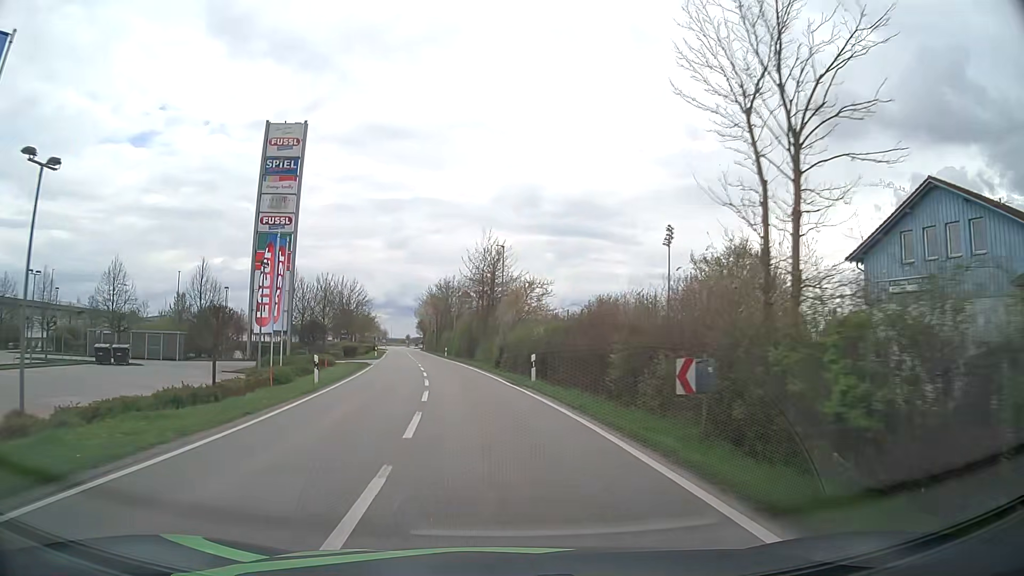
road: tertiary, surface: asphalt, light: Day
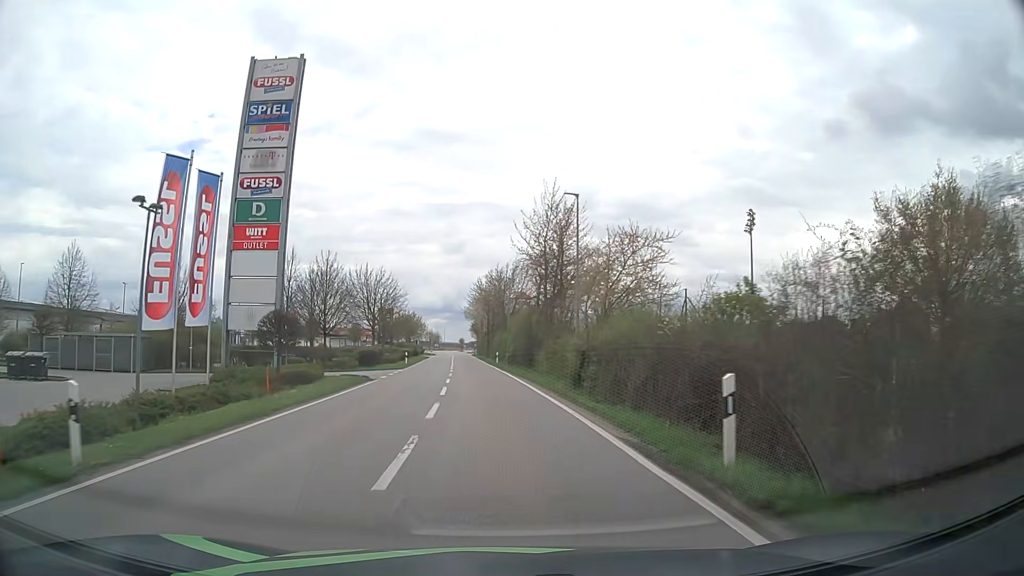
(-0.8, +16.0) m; -5°
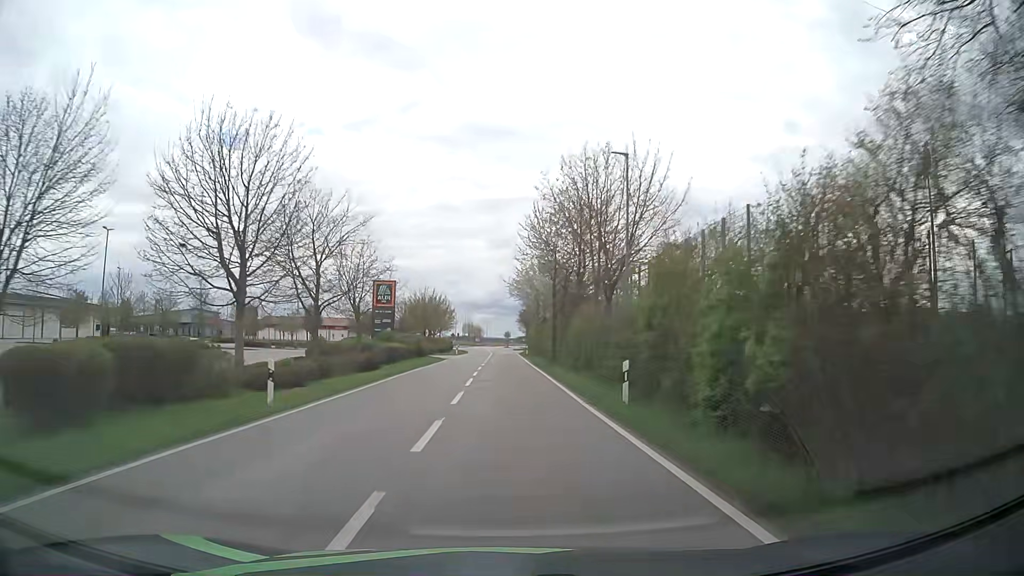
(-2.1, +41.0) m; -4°
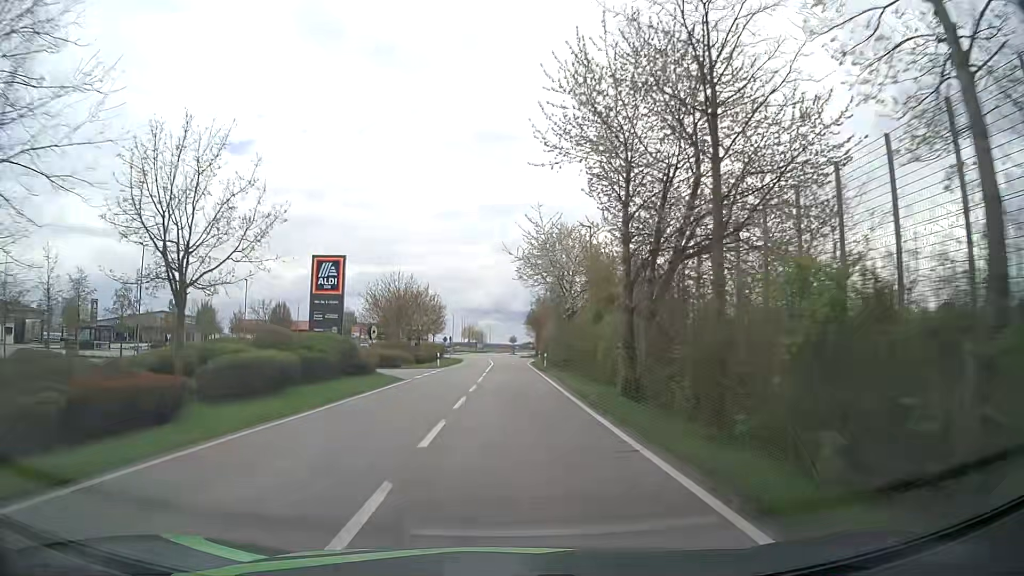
(-0.2, +23.8) m; -1°
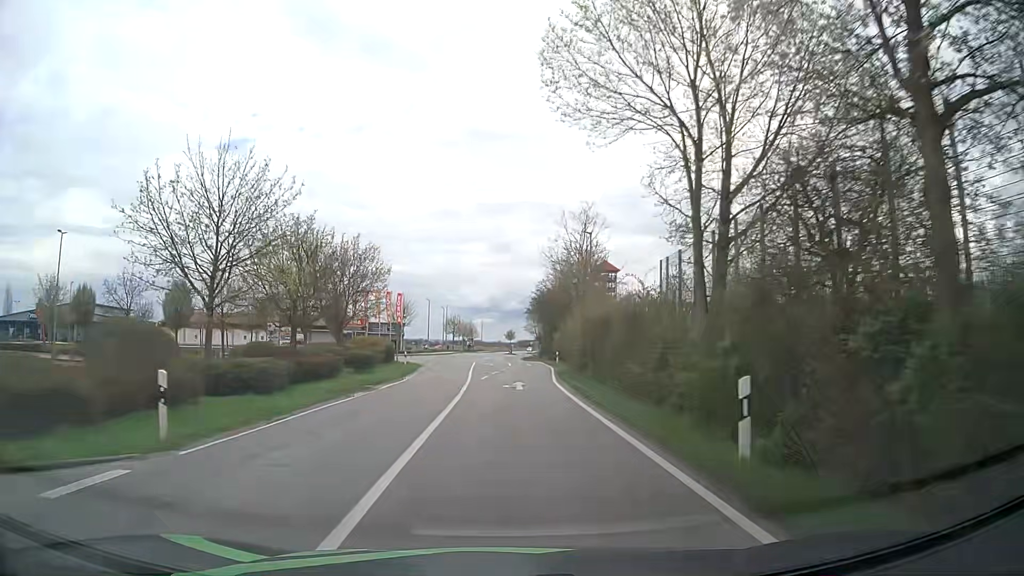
(+0.1, +37.9) m; +1°
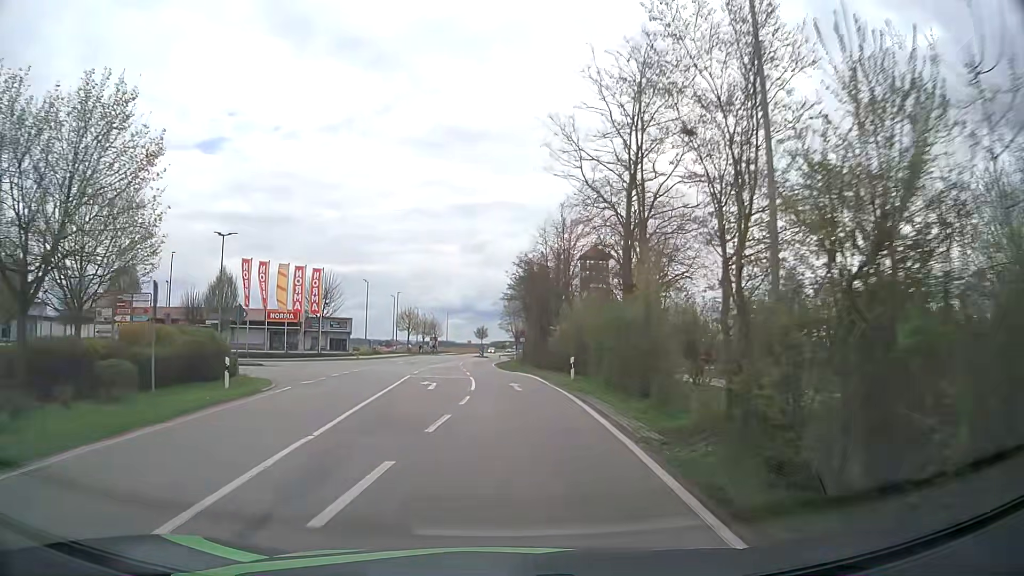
(+0.4, +29.0) m; +2°
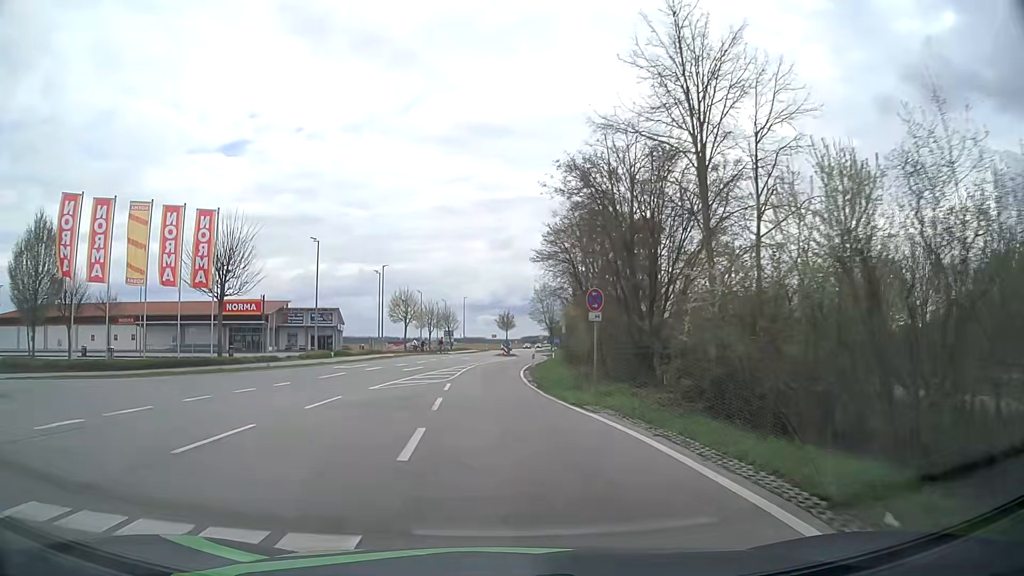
(-0.1, +28.0) m; -2°
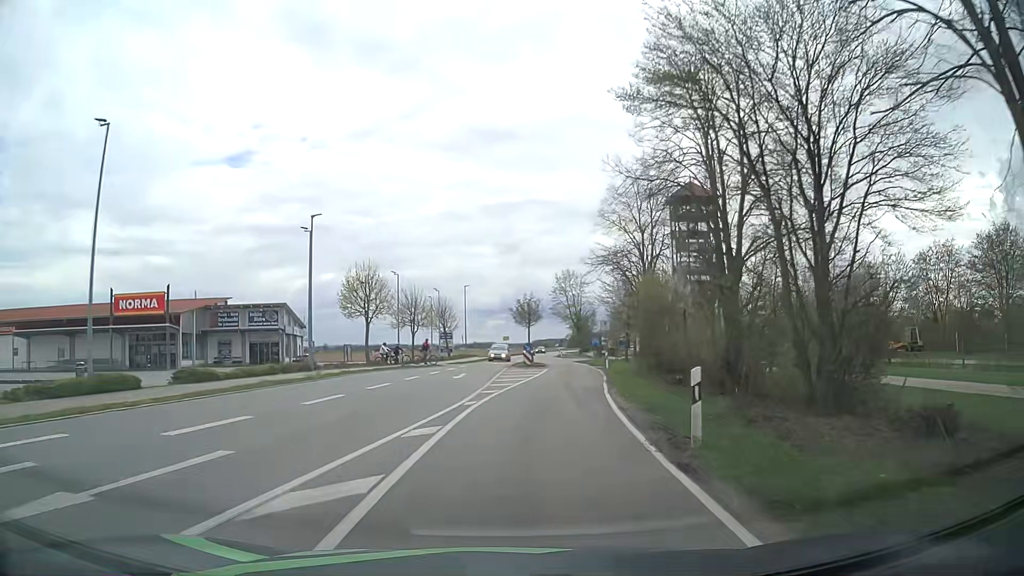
(-0.8, +28.1) m; -1°
(0, +10) (+1, +20) (+2, +30) (+4, +40) (+4, +50) (+5, +60) (+5, +70) (+5, +80) (+5, +90) (+6, +100) m
